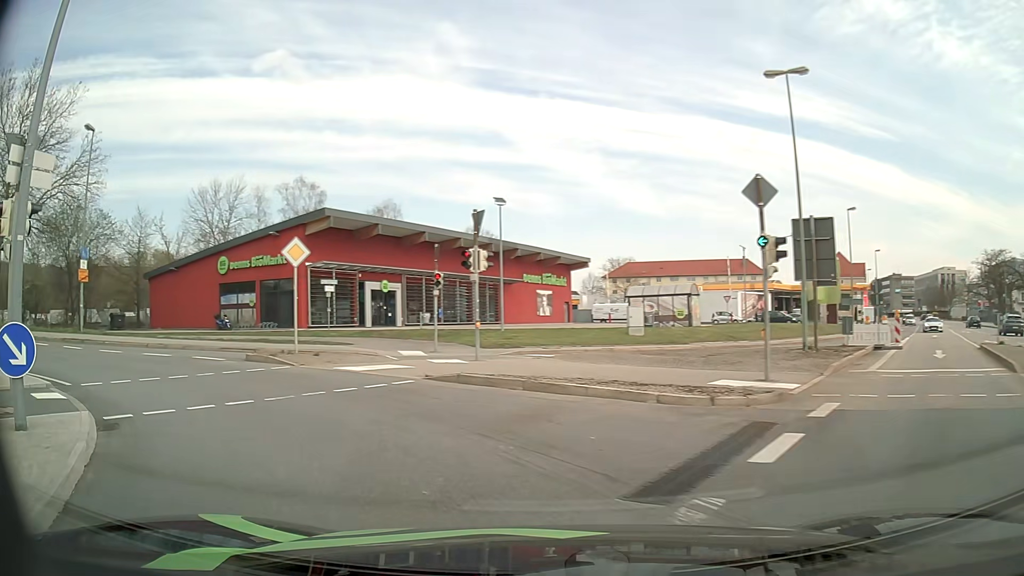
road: primary_link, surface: asphalt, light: Day
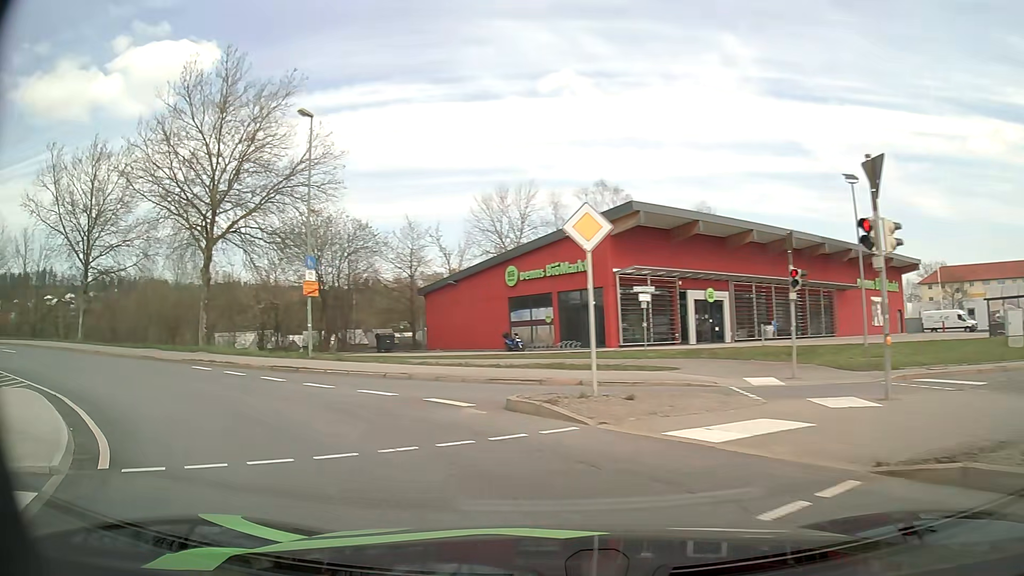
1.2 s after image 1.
(-1.7, +7.3) m; -27°
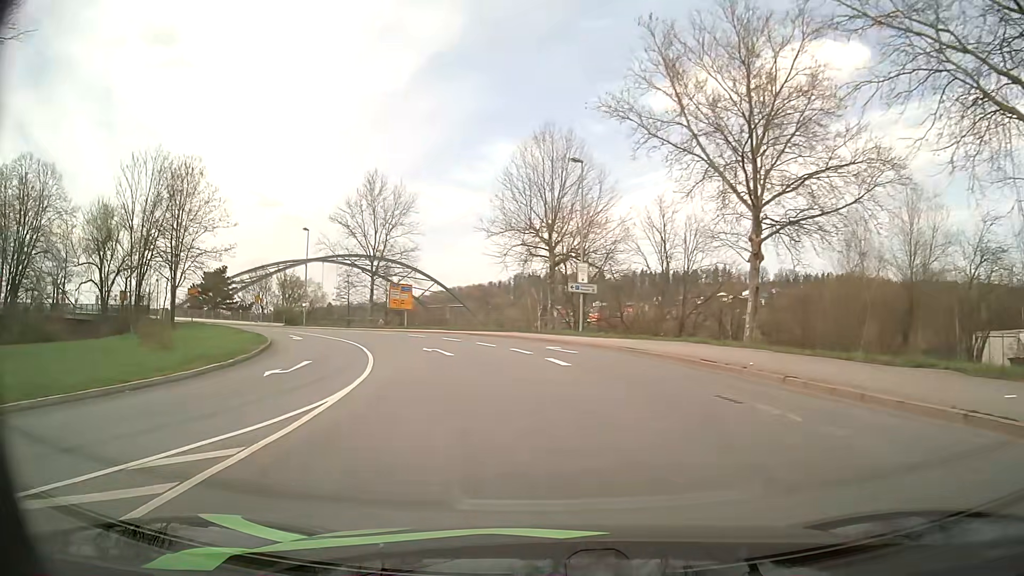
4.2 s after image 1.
(-13.3, +18.7) m; -60°
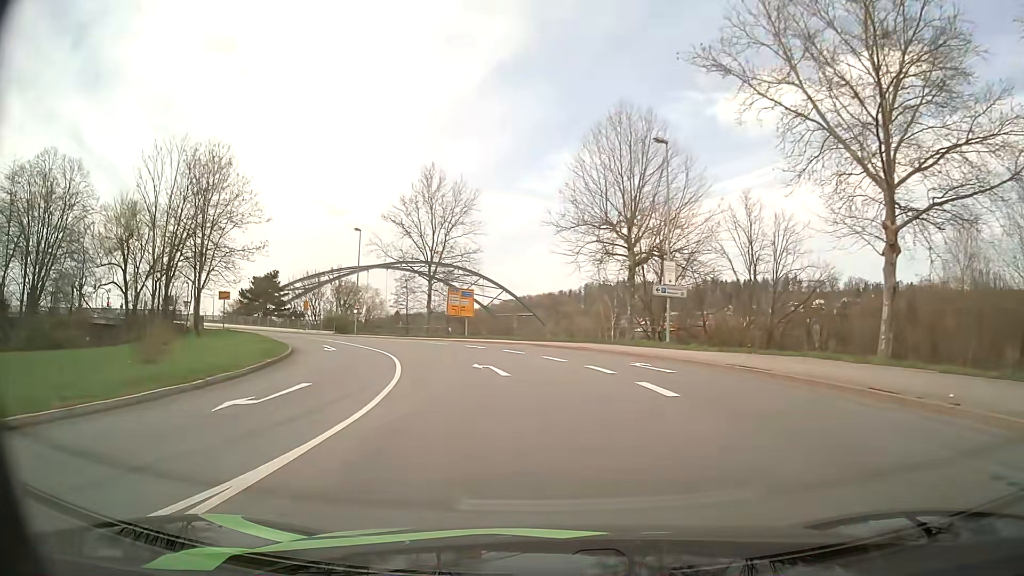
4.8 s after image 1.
(-0.3, +6.2) m; -5°
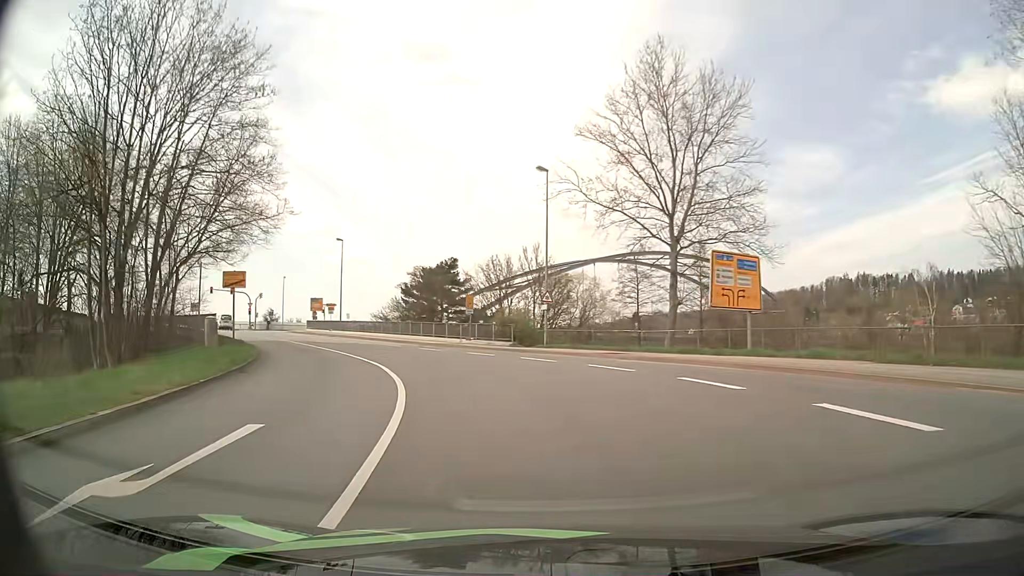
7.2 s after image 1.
(-4.7, +27.5) m; -20°
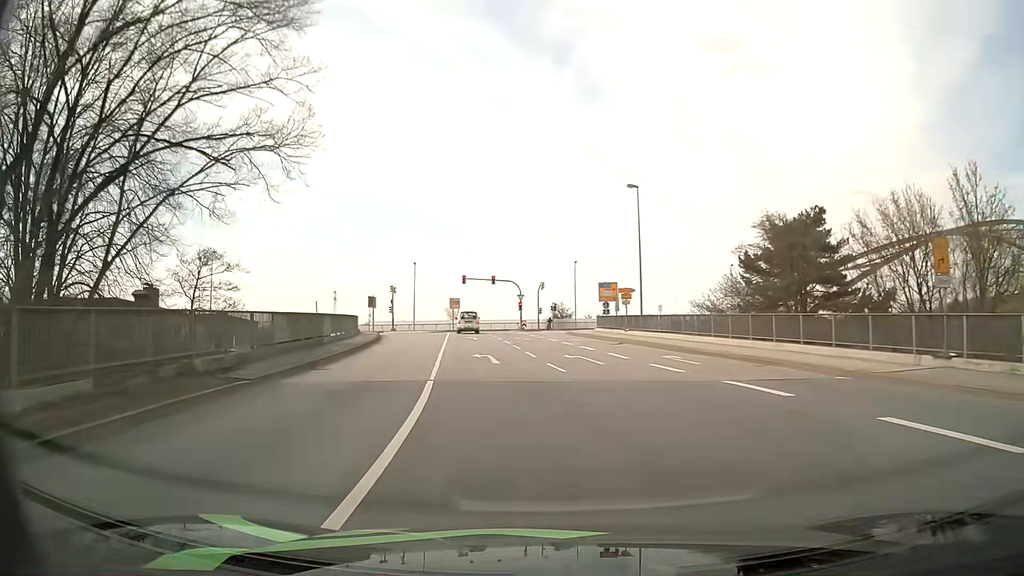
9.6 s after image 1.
(-6.5, +27.5) m; -27°
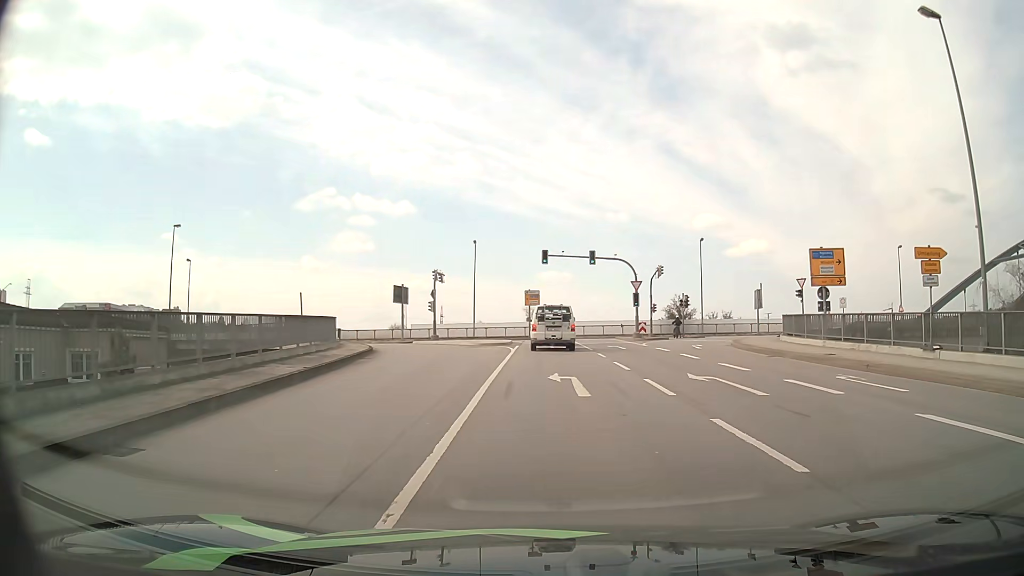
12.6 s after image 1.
(-3.5, +28.6) m; -8°
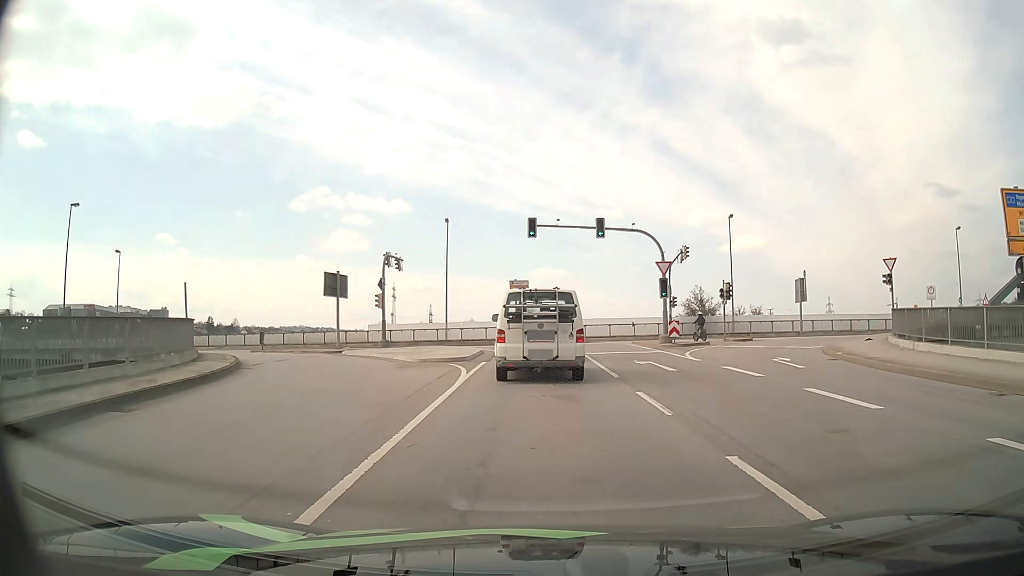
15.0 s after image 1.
(+0.3, +14.1) m; +1°
(0, +10) (0, +20) (-1, +30) (-3, +40) (-10, +47) (-19, +50) (-29, +51) (-39, +52) (-49, +53) (-59, +54) m
